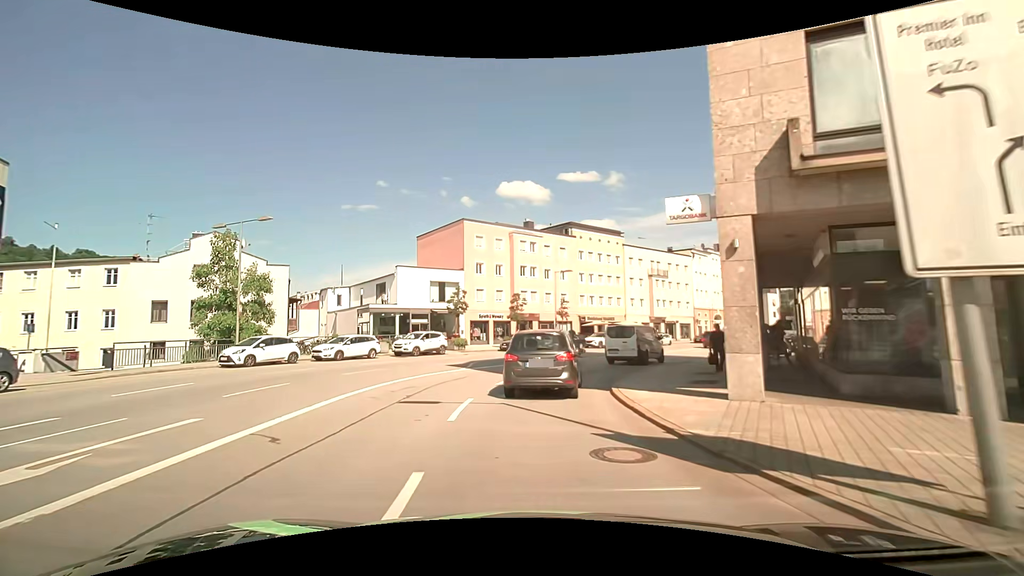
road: primary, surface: asphalt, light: Day
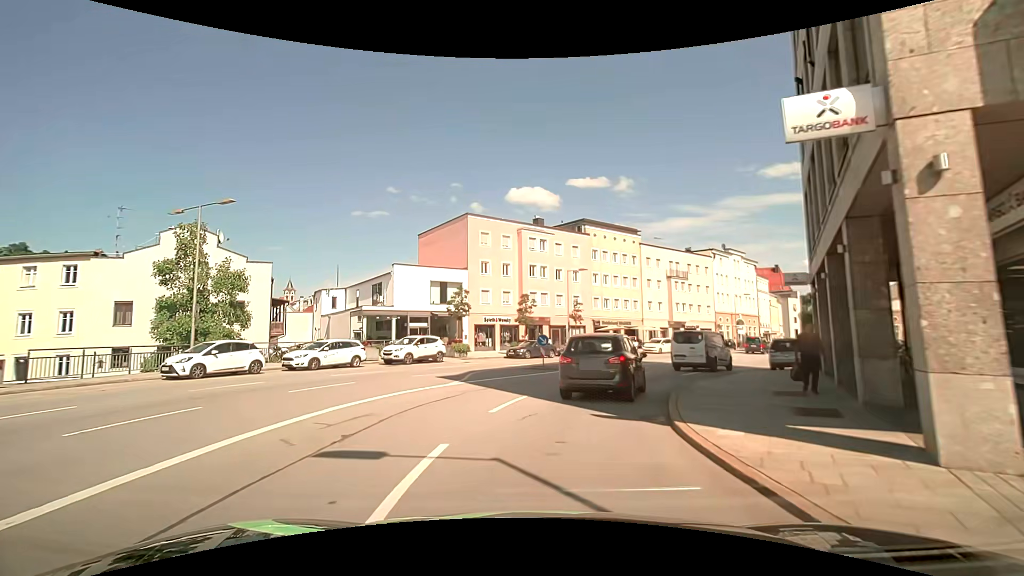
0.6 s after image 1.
(-0.1, +4.7) m; 0°
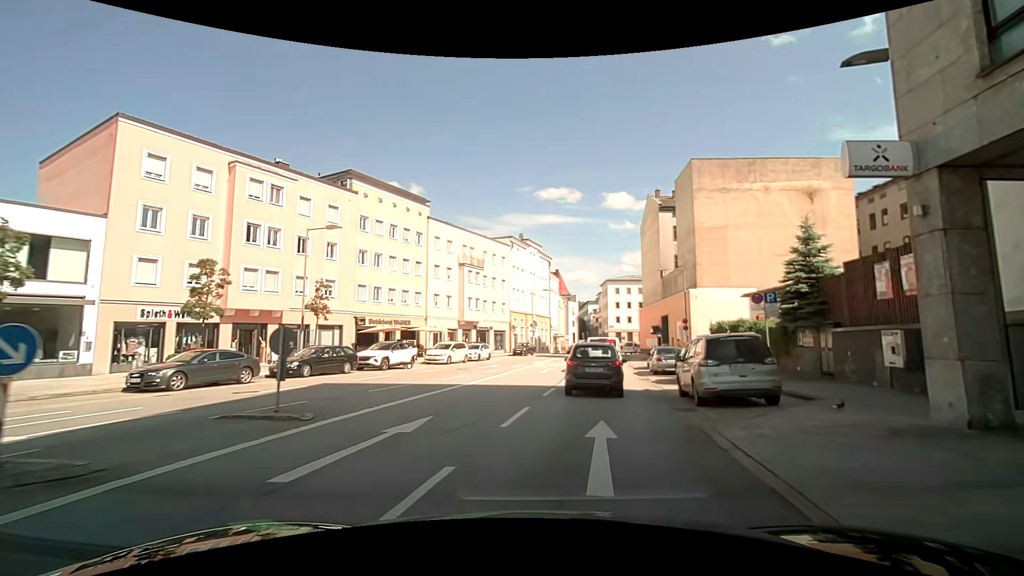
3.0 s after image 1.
(+2.7, +17.7) m; +23°
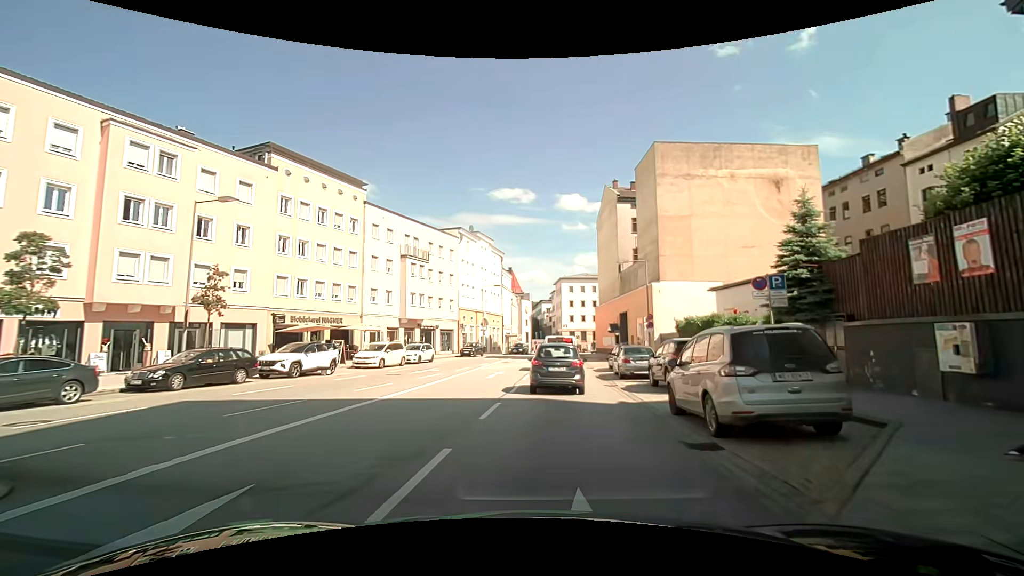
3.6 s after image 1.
(+0.2, +4.7) m; +5°
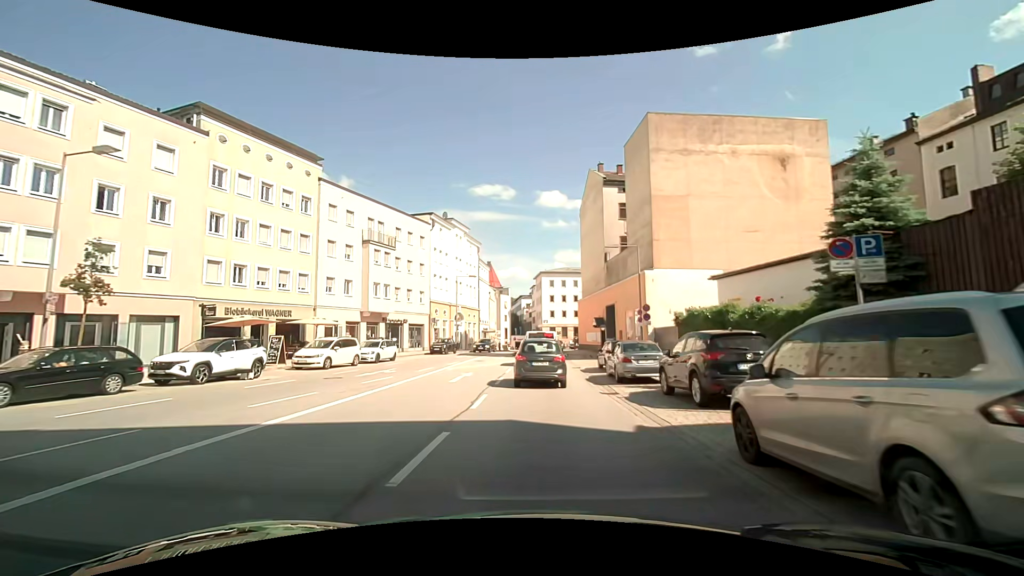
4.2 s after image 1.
(+0.1, +4.9) m; +2°
